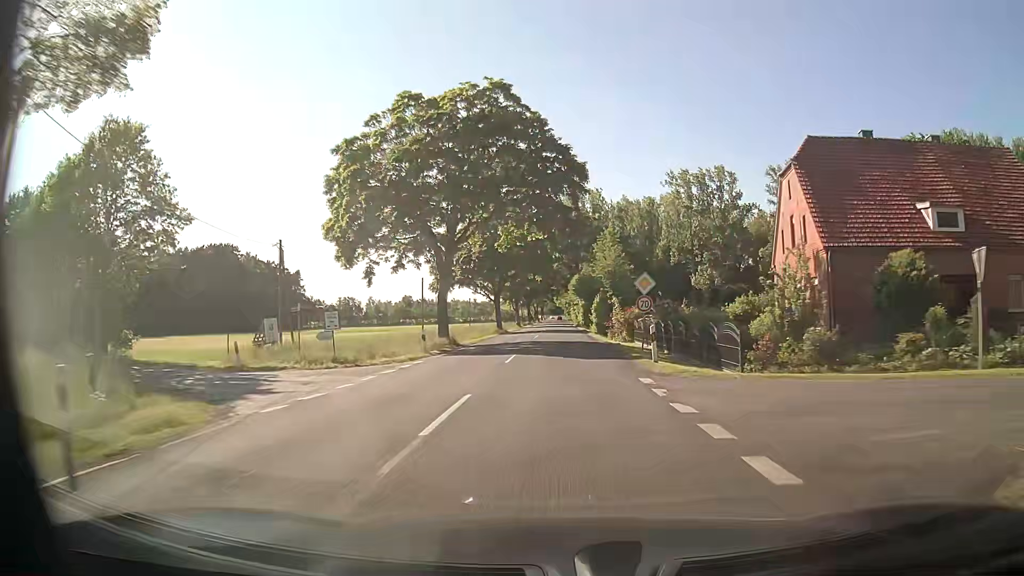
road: secondary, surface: asphalt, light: Day
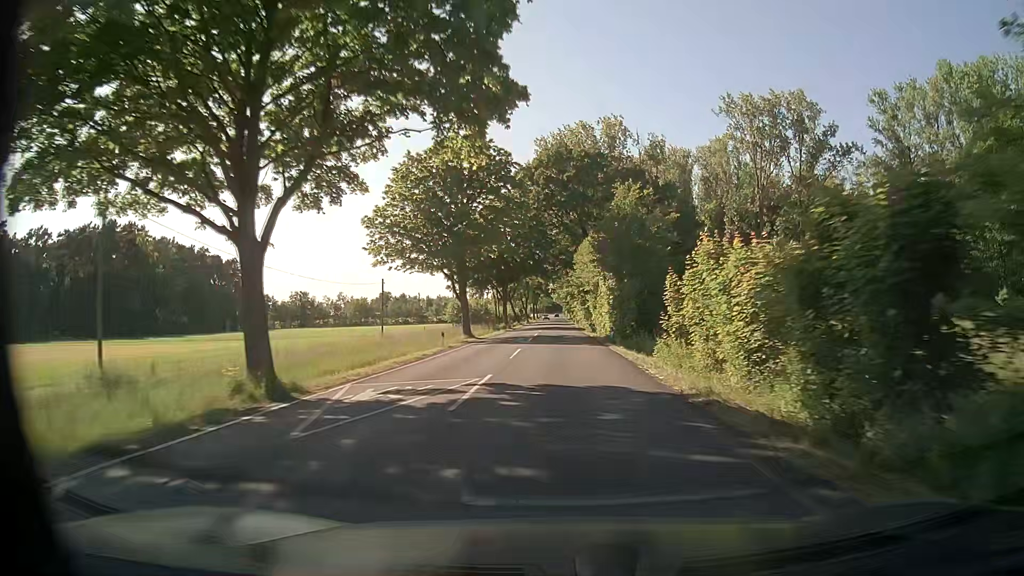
(+0.2, +56.4) m; 0°
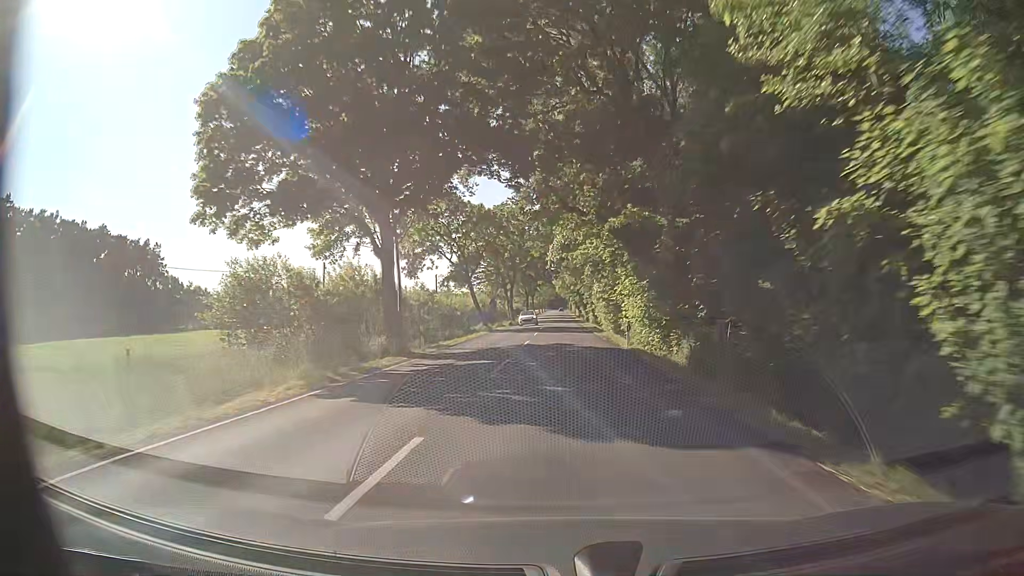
(+0.1, +56.6) m; 0°
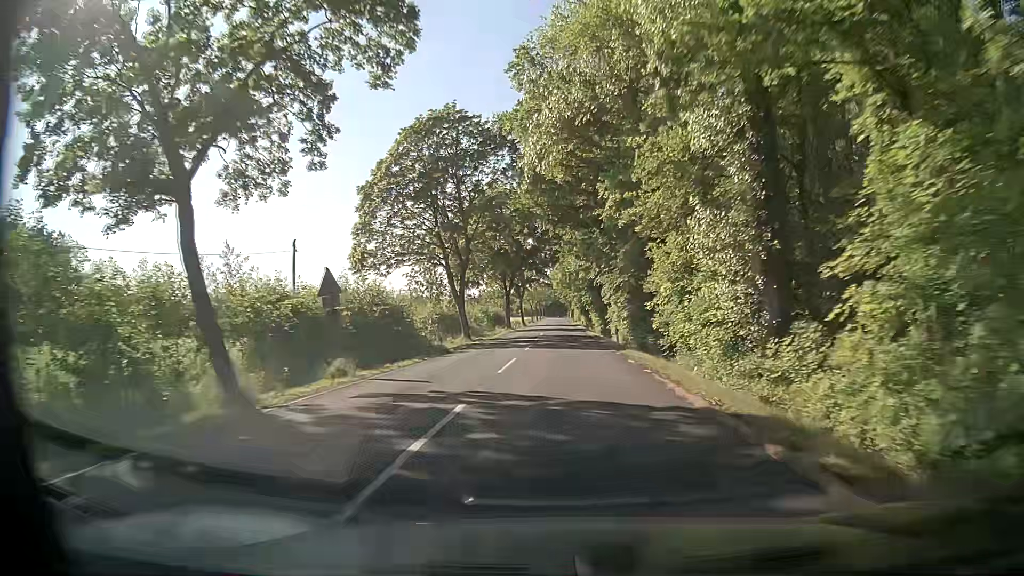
(+0.2, +45.3) m; -1°
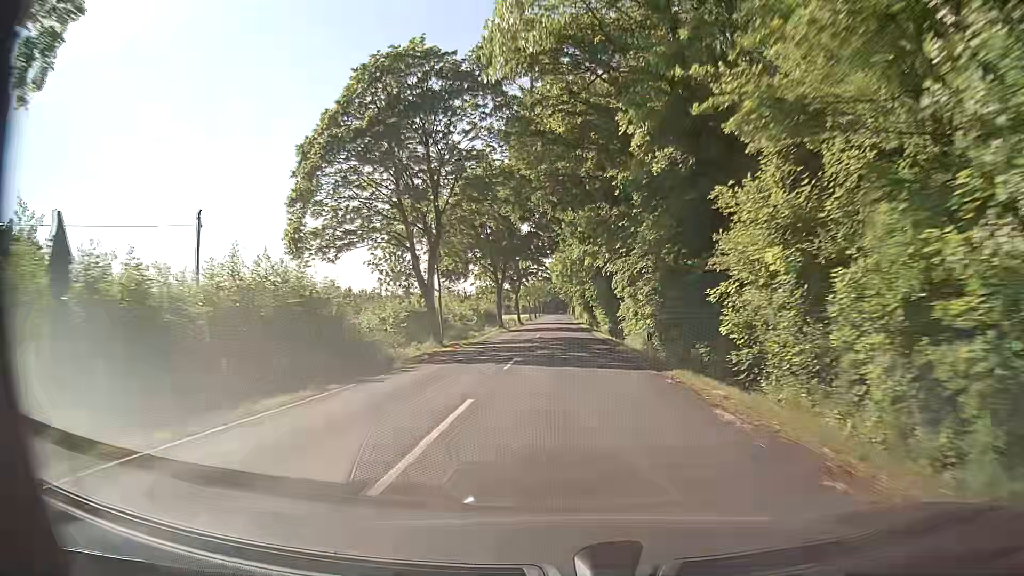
(+0.1, +11.3) m; +1°
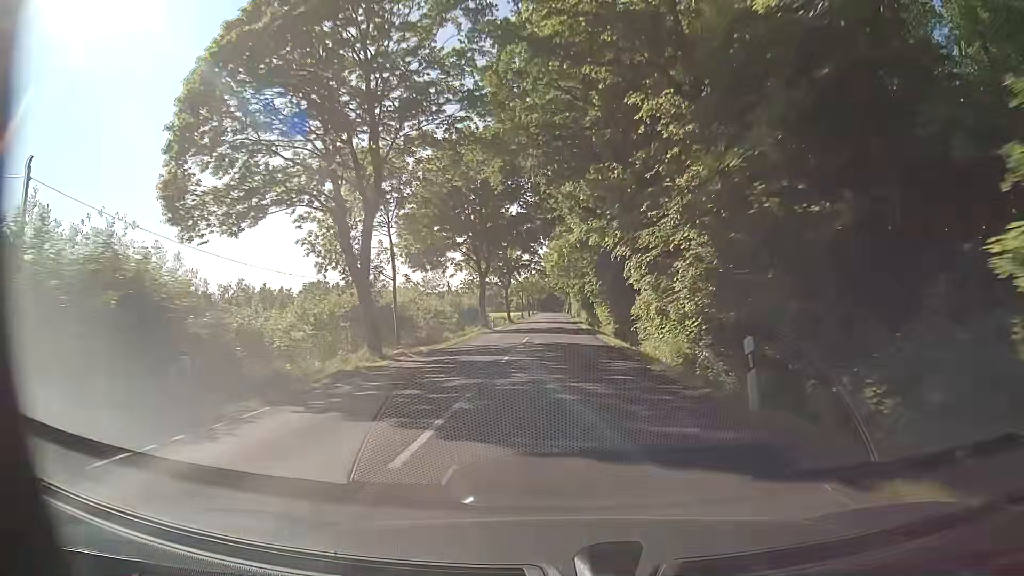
(0.0, +11.3) m; +1°
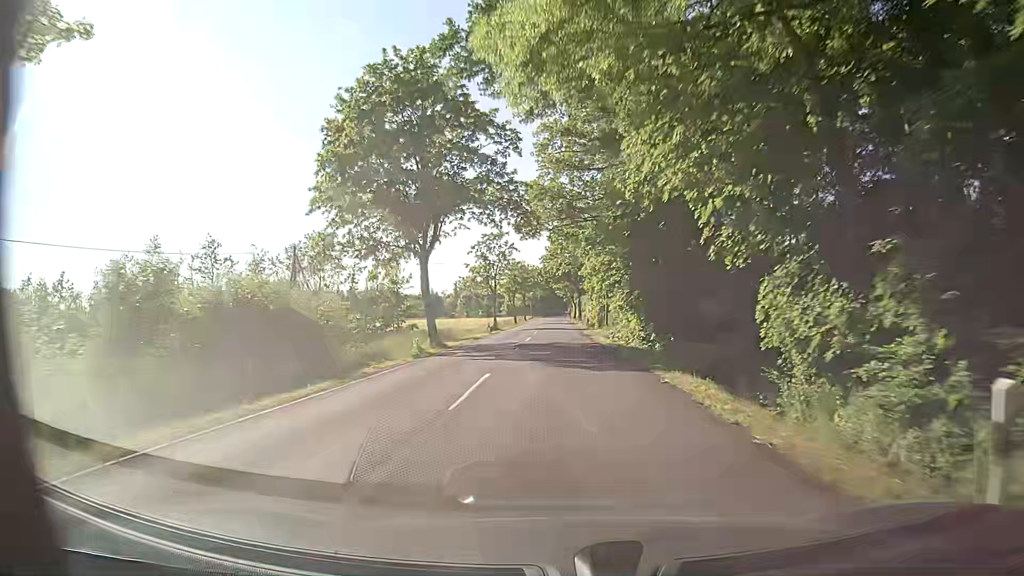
(-0.6, +56.3) m; -1°
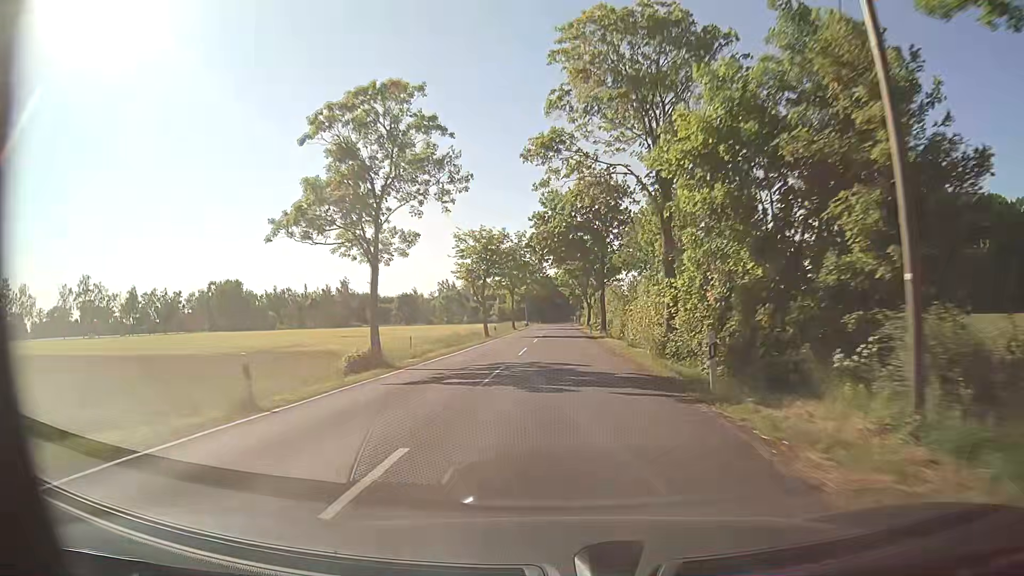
(0.0, +45.0) m; 0°
(0, +10) (0, +20) (0, +30) (0, +40) (0, +50) (0, +60) (0, +70) (+1, +80) (+1, +90) (+1, +100) m
